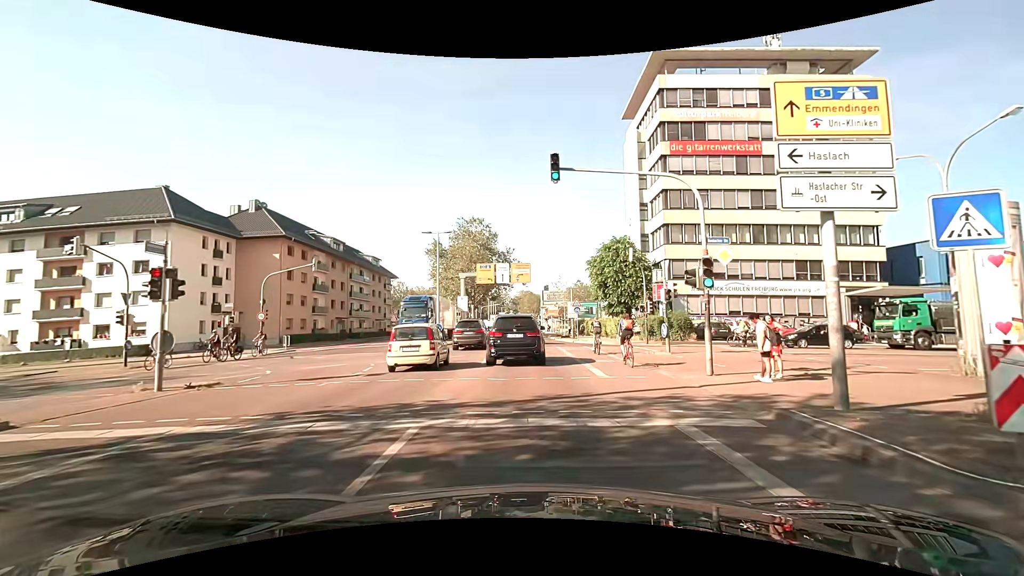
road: secondary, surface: asphalt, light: Day
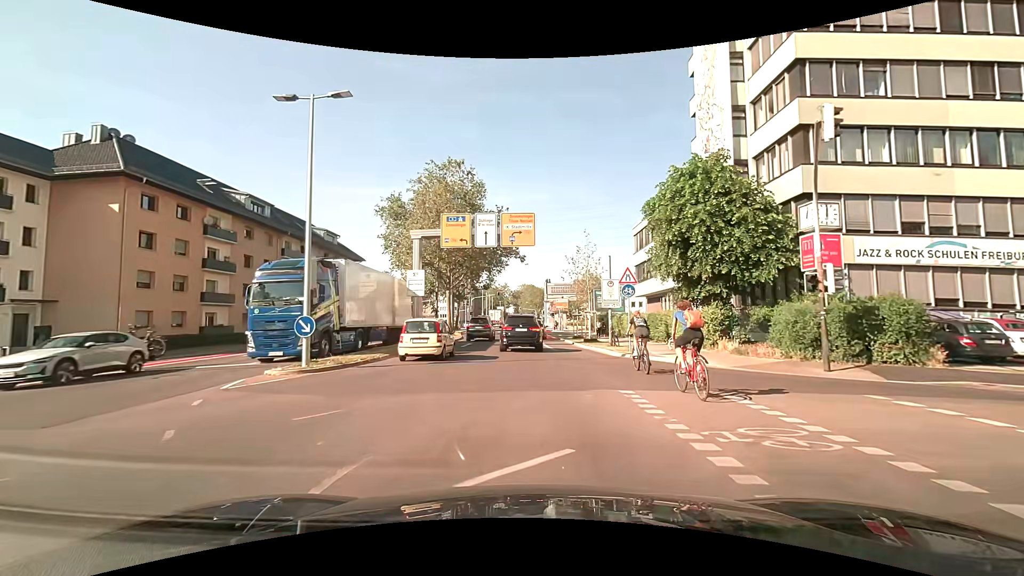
(-0.2, +21.9) m; 0°
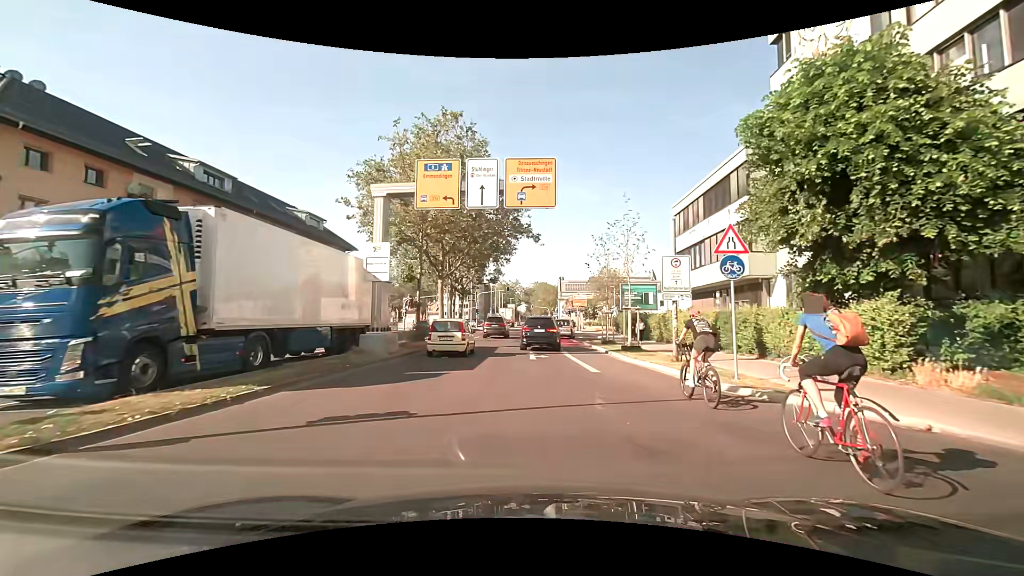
(-0.2, +9.7) m; -2°
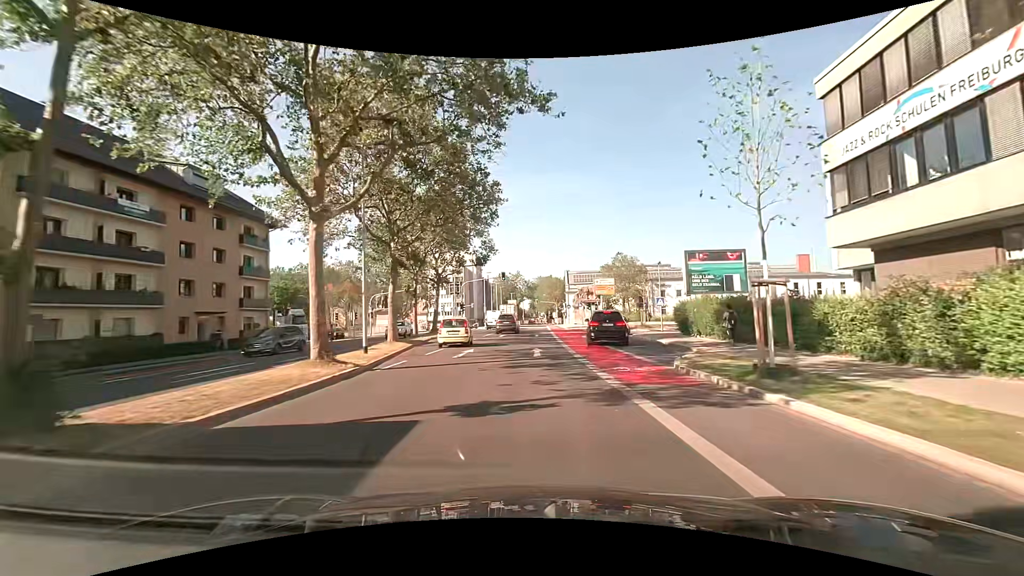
(0.0, +20.9) m; -1°
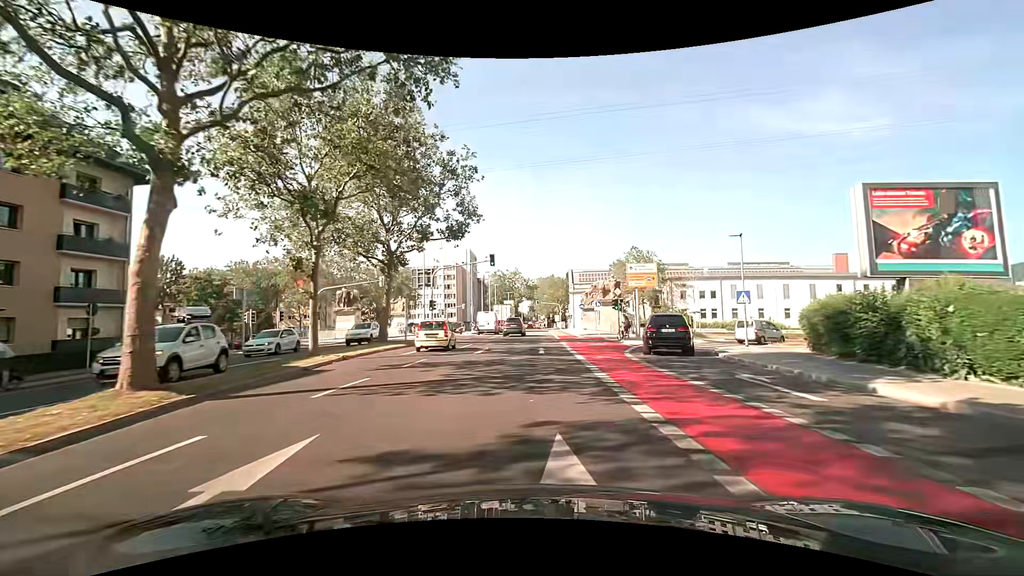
(+0.1, +17.0) m; +1°
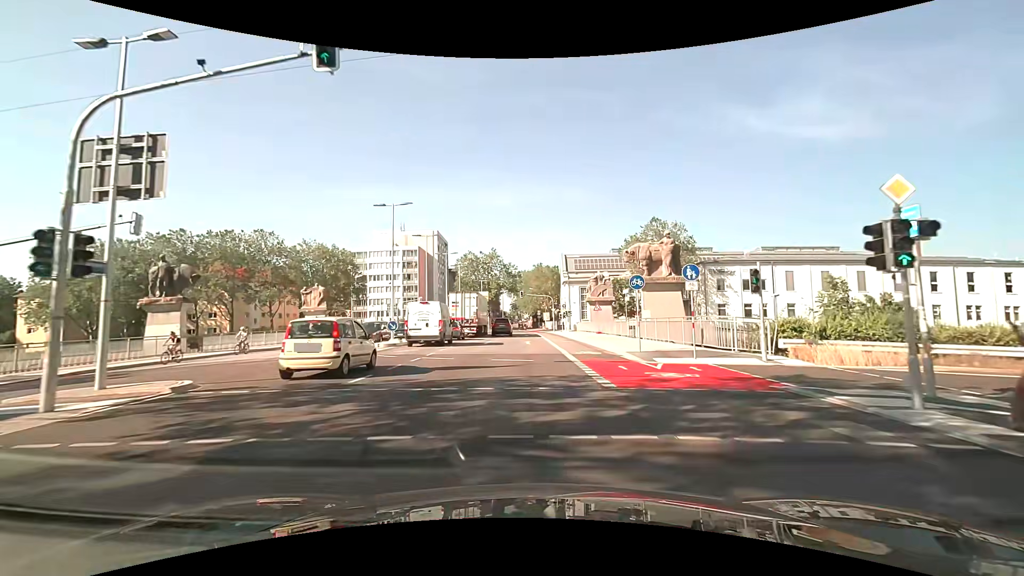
(+0.1, +29.9) m; +1°
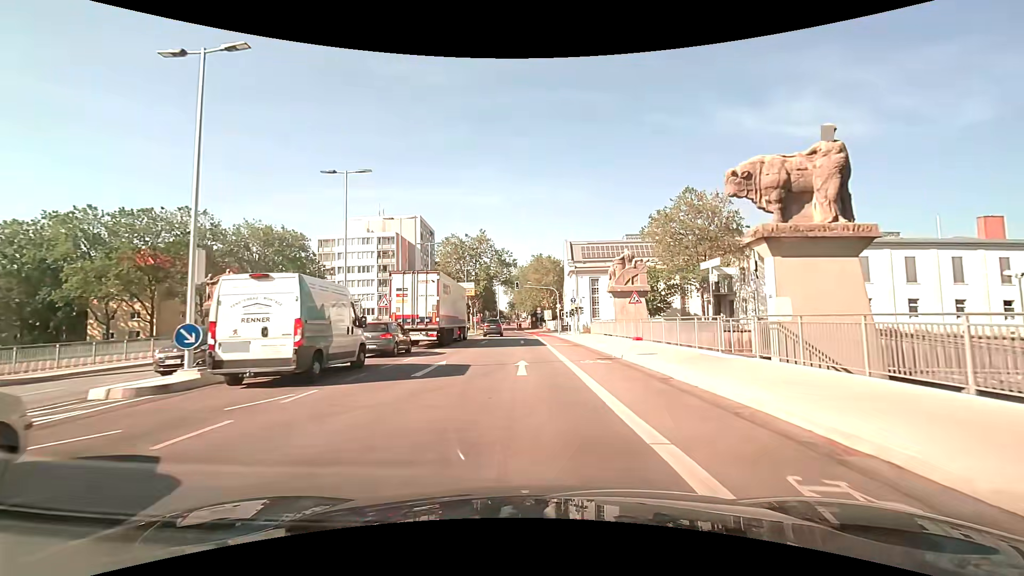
(+0.2, +17.6) m; 0°
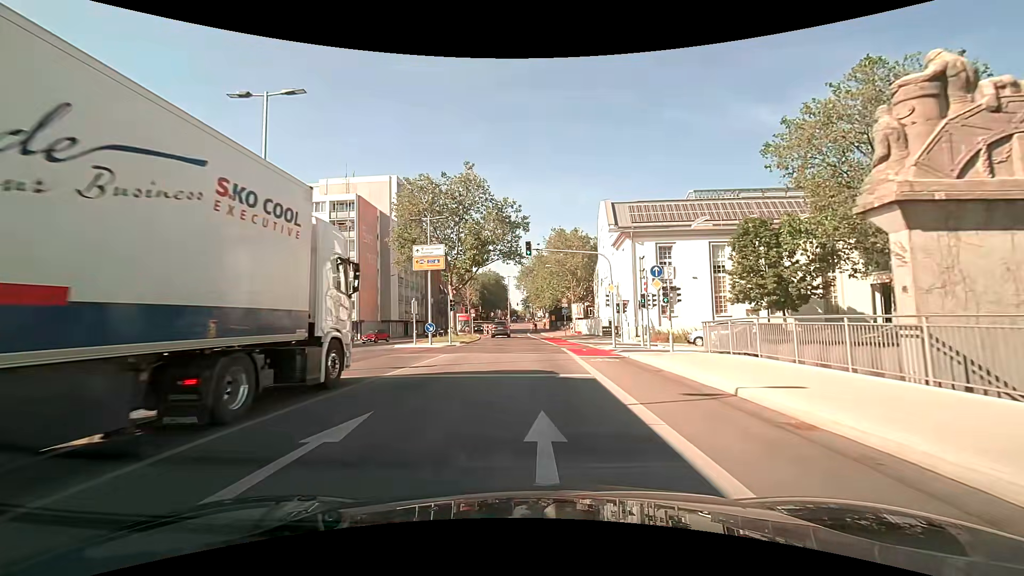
(-0.4, +30.0) m; -2°
